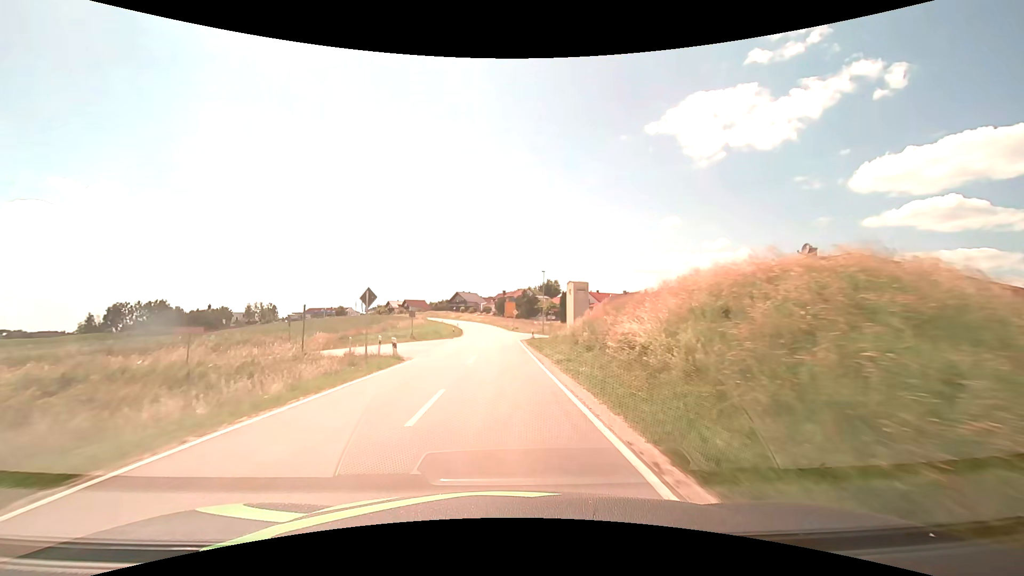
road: secondary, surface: asphalt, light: Day
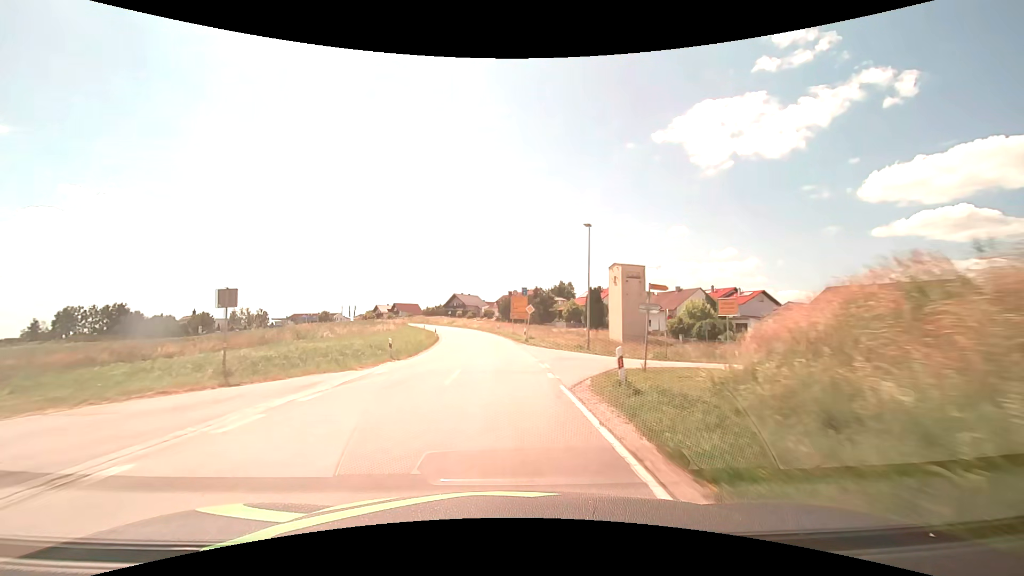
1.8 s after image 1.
(-0.1, +32.2) m; -1°
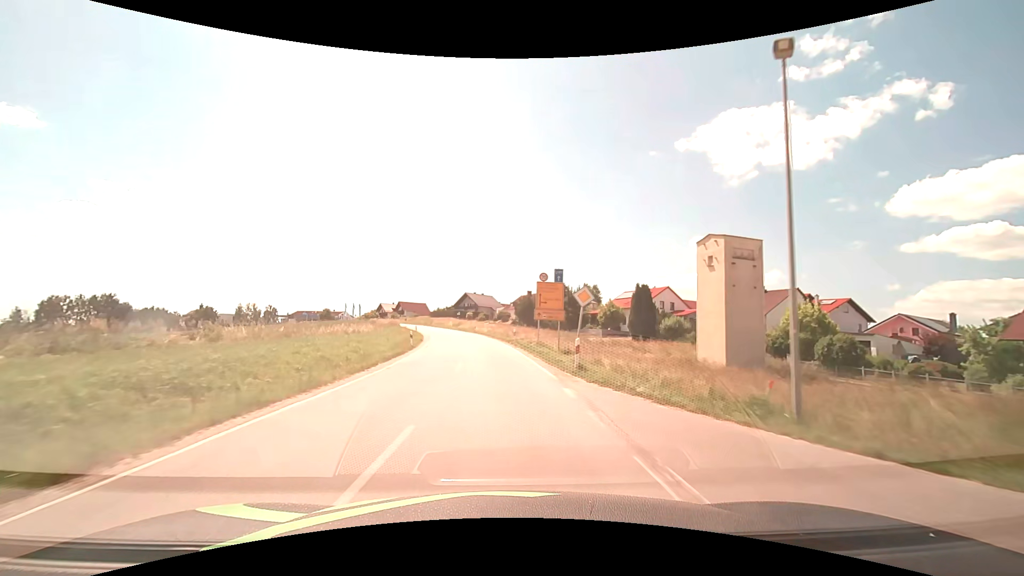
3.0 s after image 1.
(-0.3, +21.3) m; -2°
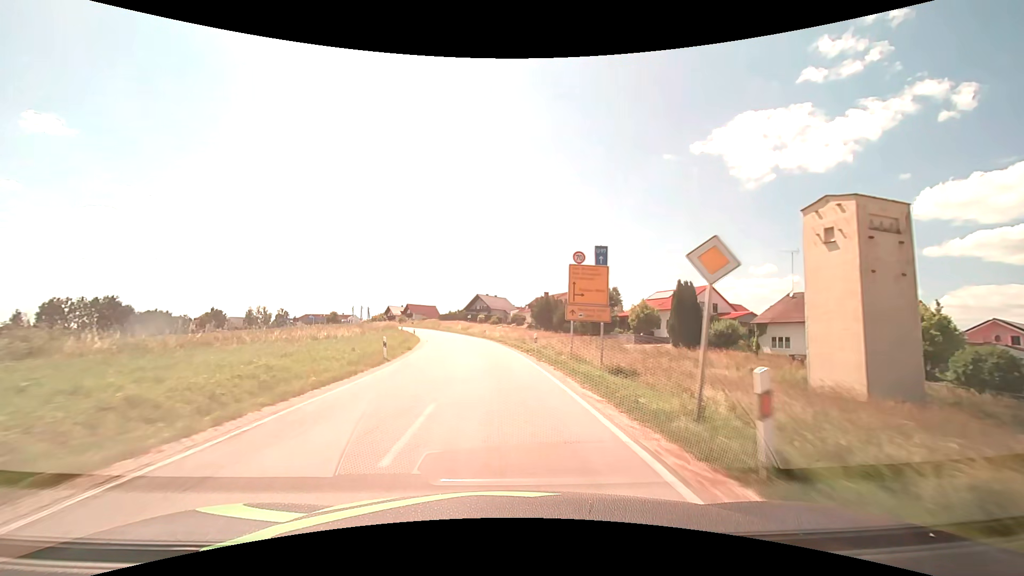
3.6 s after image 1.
(-0.1, +10.6) m; -1°
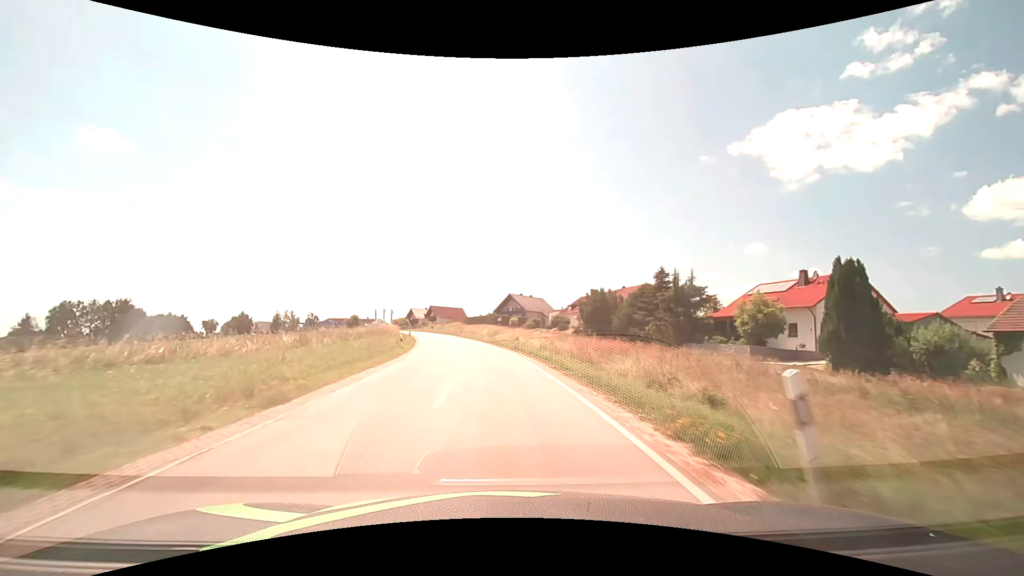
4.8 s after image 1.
(-0.8, +21.0) m; -4°
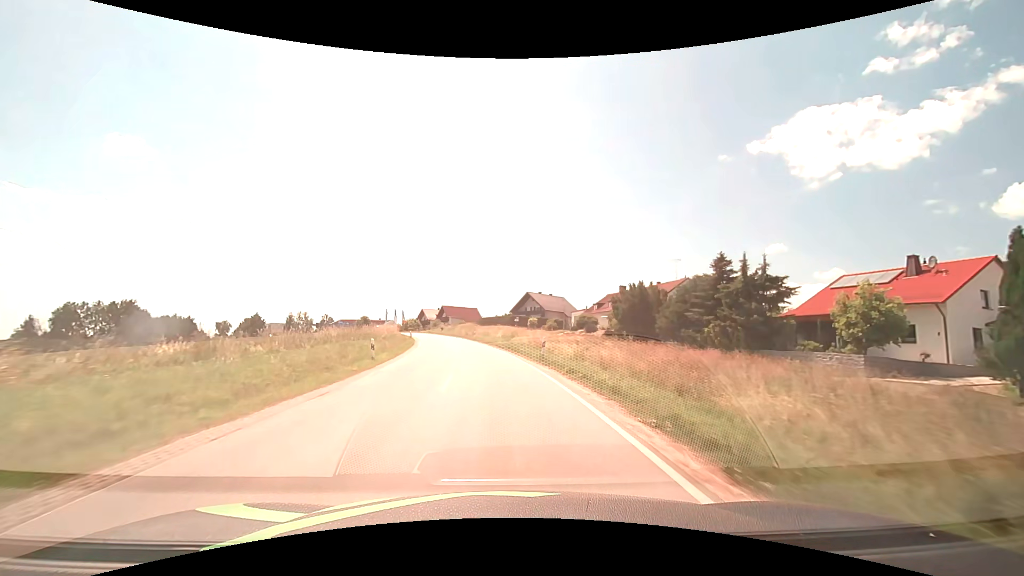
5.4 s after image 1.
(-0.2, +10.5) m; -2°
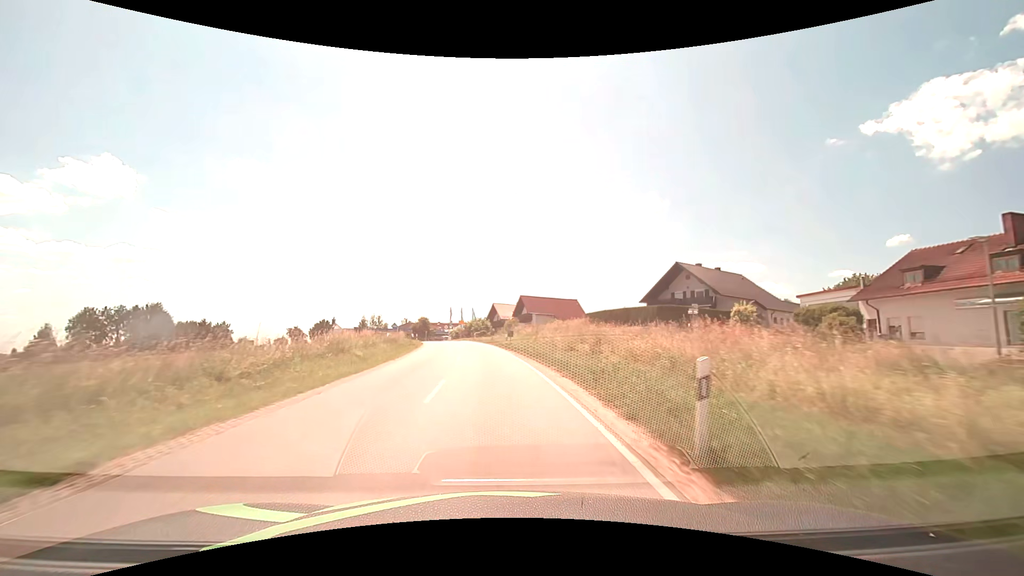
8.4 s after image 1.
(-4.6, +51.2) m; -10°
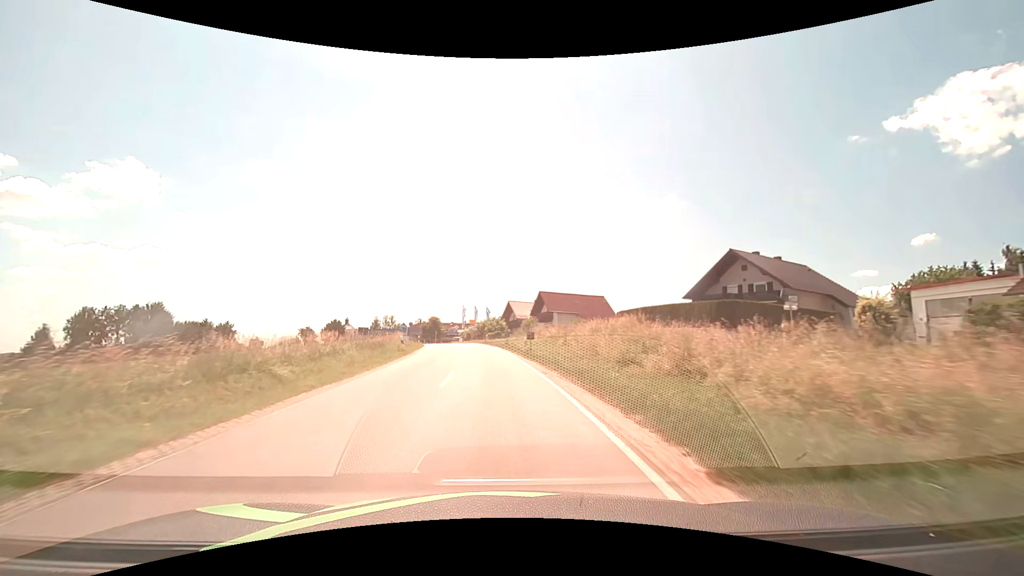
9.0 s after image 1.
(-0.1, +9.8) m; -2°
(0, +10) (-1, +20) (-1, +30) (-2, +40) (-3, +50) (-5, +60) (-7, +69) (-10, +79) (-13, +89) (-16, +98) m
